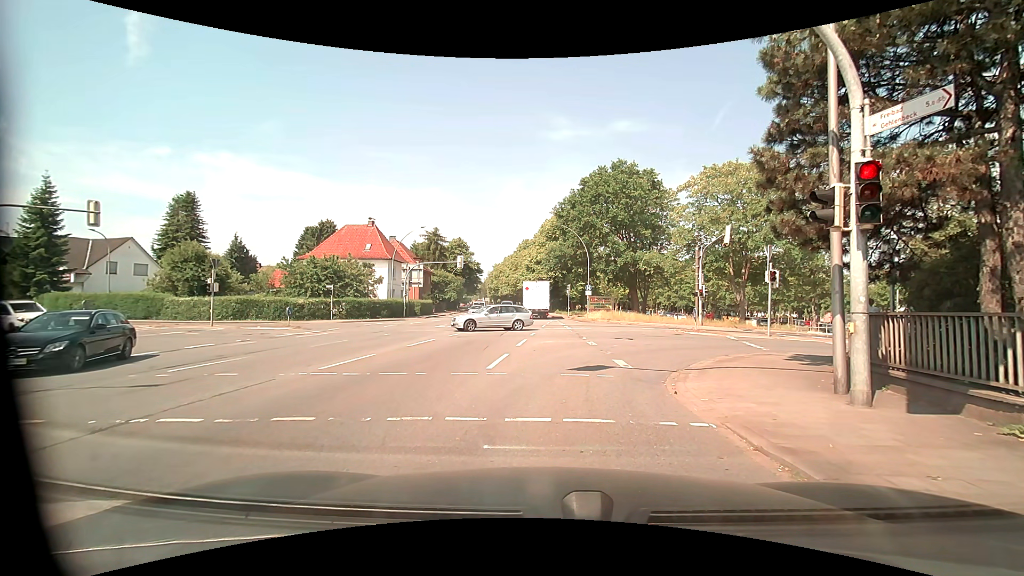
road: primary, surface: asphalt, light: Day
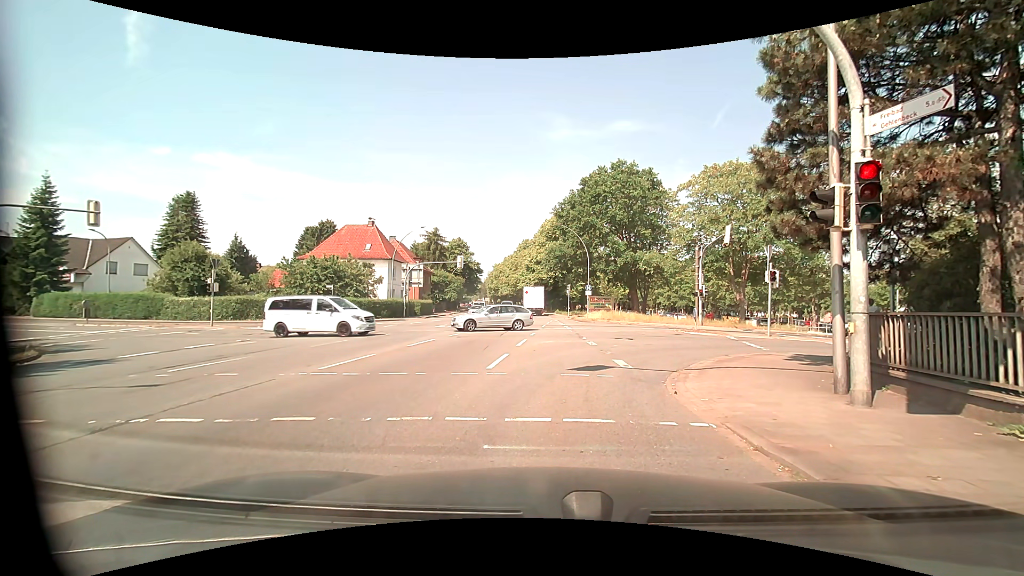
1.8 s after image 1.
(0.0, 0.0) m; 0°
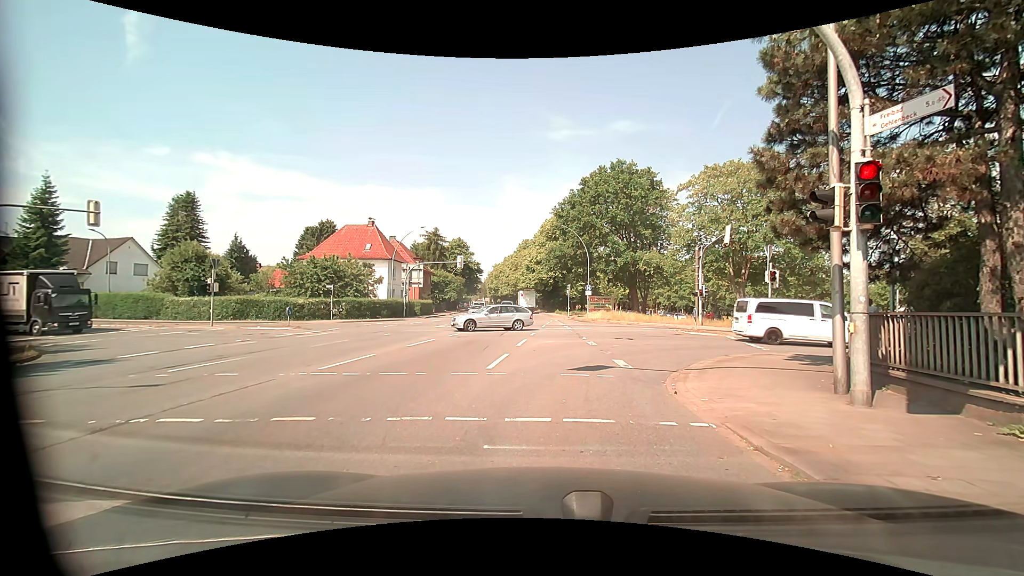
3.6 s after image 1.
(0.0, 0.0) m; 0°
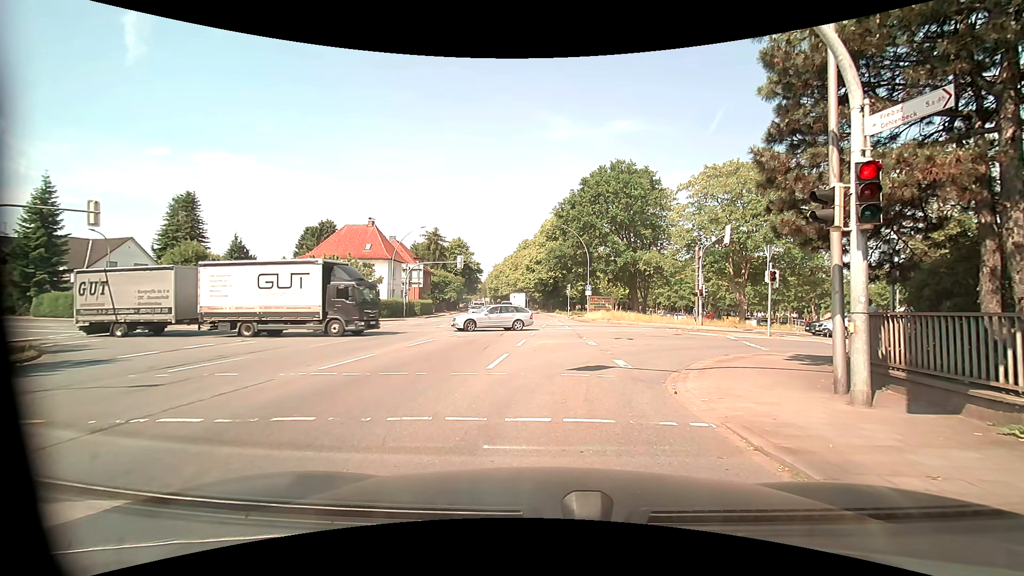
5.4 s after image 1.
(0.0, 0.0) m; 0°
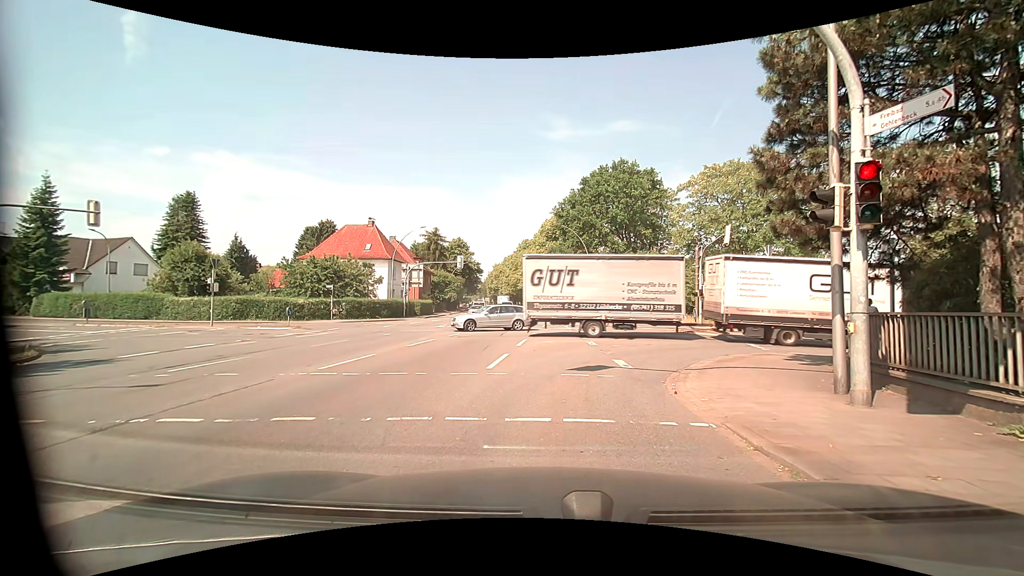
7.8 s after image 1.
(0.0, 0.0) m; 0°
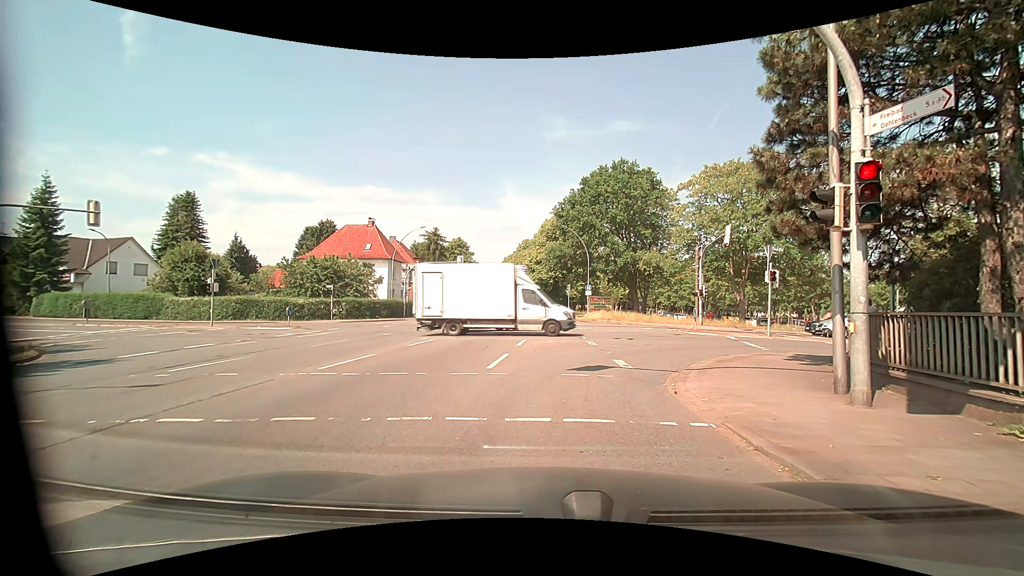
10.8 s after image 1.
(0.0, 0.0) m; 0°
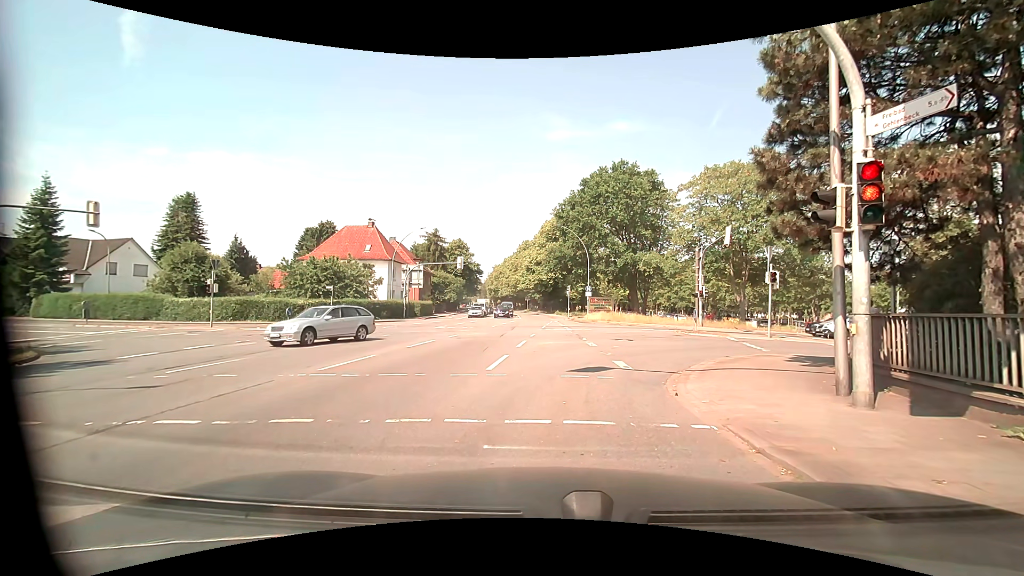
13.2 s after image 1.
(0.0, 0.0) m; 0°
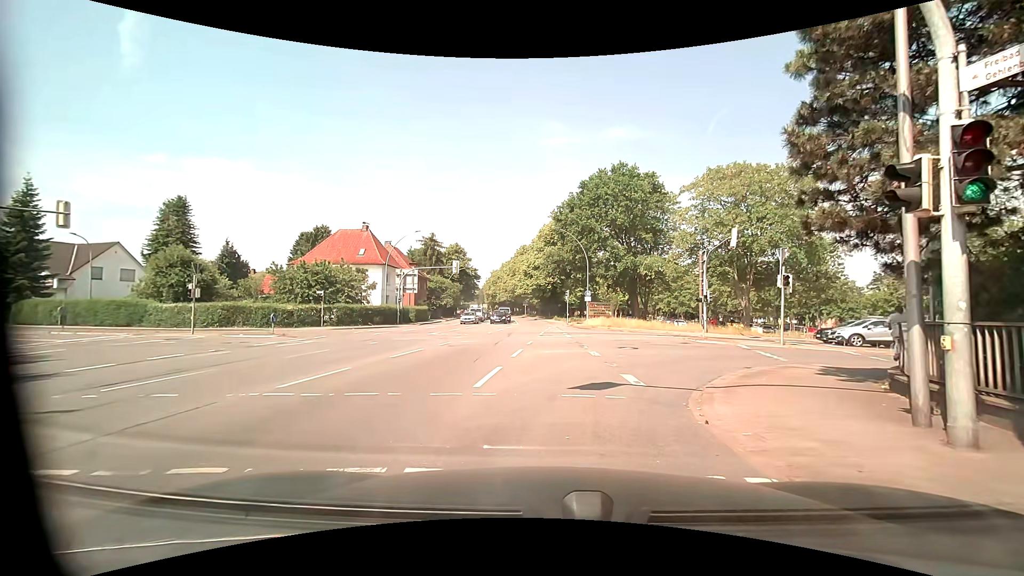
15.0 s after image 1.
(0.0, +1.7) m; 0°
(0, +10) (+5, +19) (+14, +22) (+24, +23) (+34, +23) (+44, +22) (+54, +21) (+64, +20) (+74, +19) (+84, +18) m
